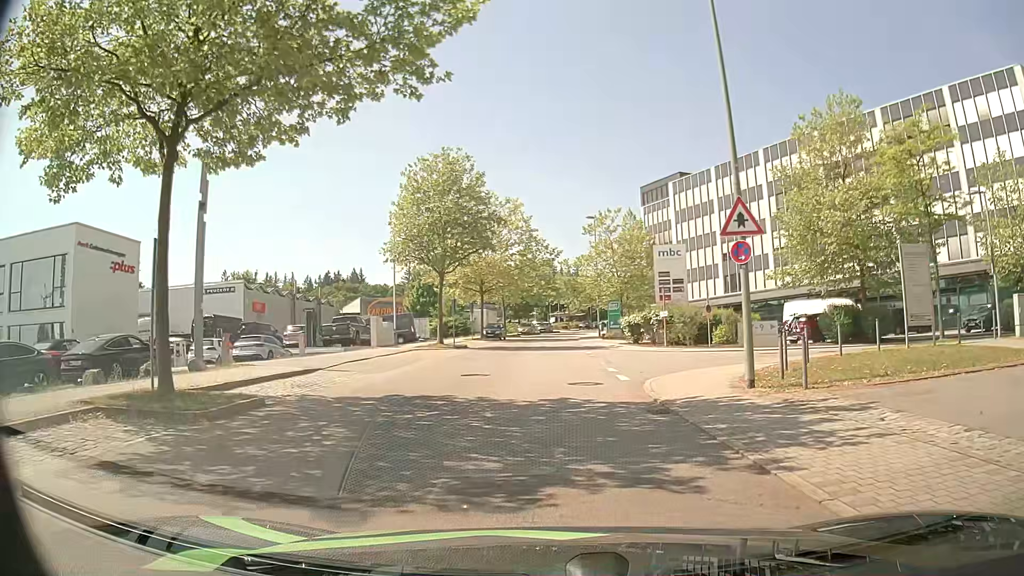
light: Day
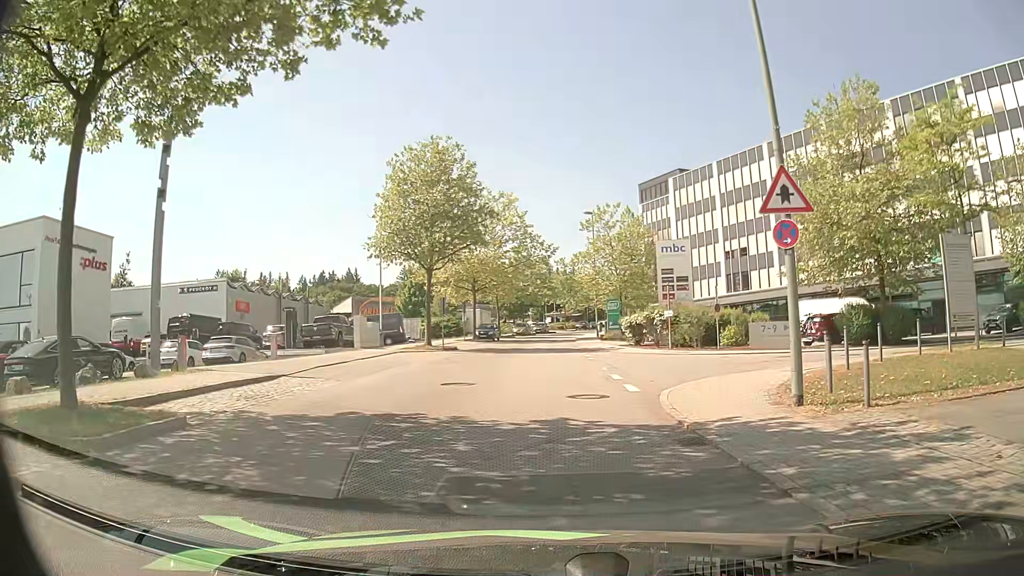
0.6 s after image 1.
(0.0, +2.6) m; 0°
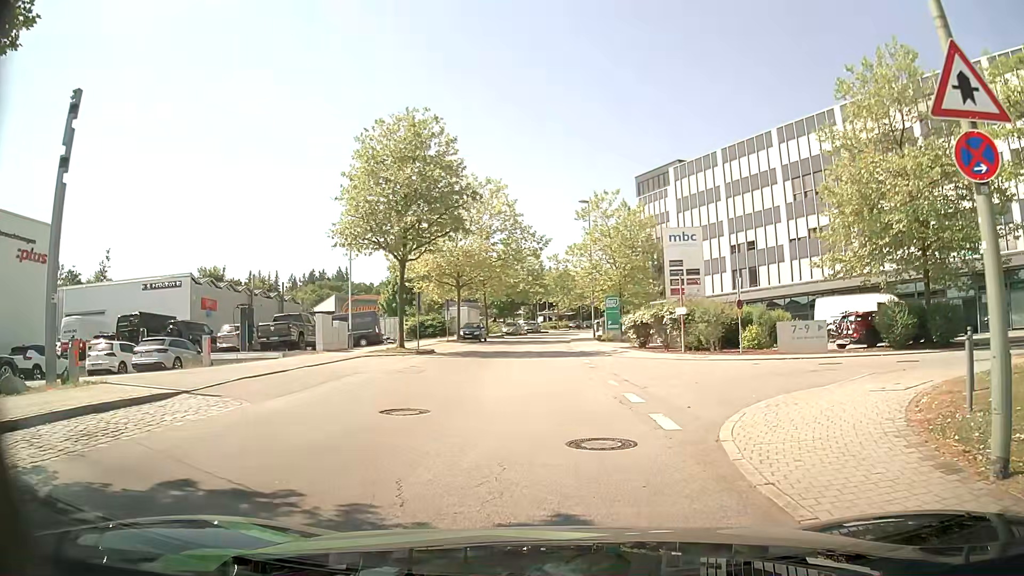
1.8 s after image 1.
(0.0, +4.9) m; 0°
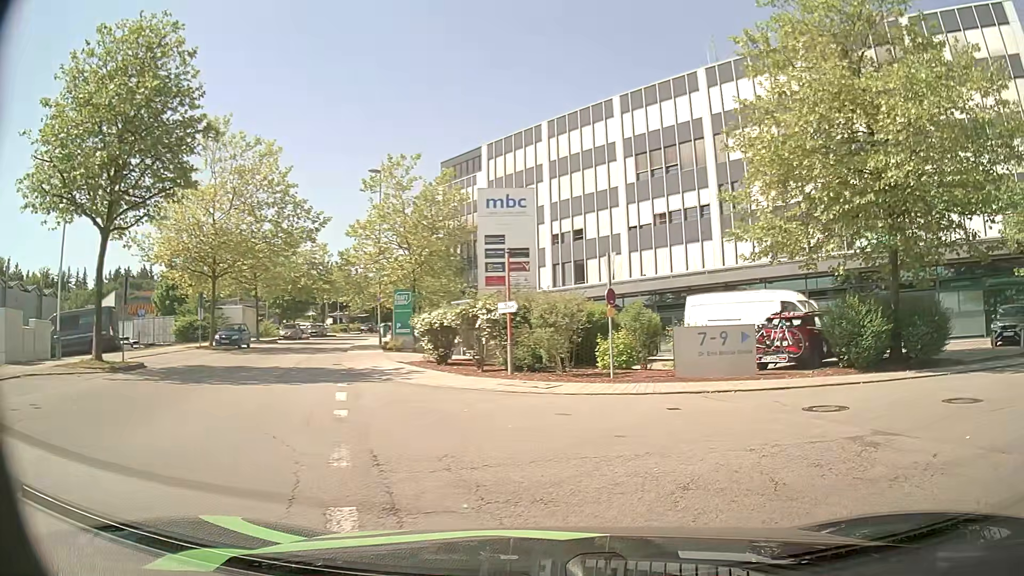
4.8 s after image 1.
(+1.0, +10.9) m; +18°
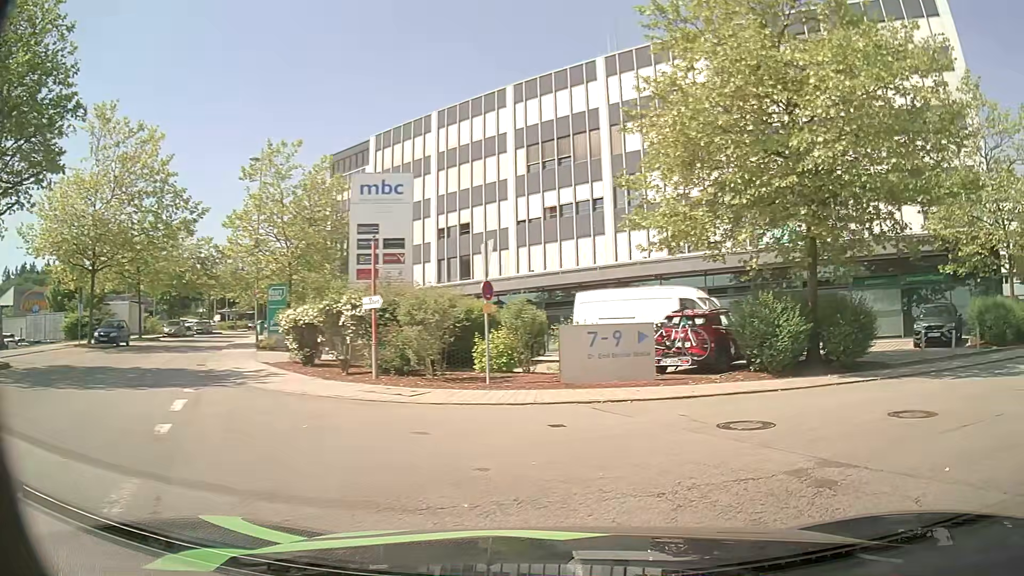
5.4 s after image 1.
(+0.1, +2.0) m; +9°
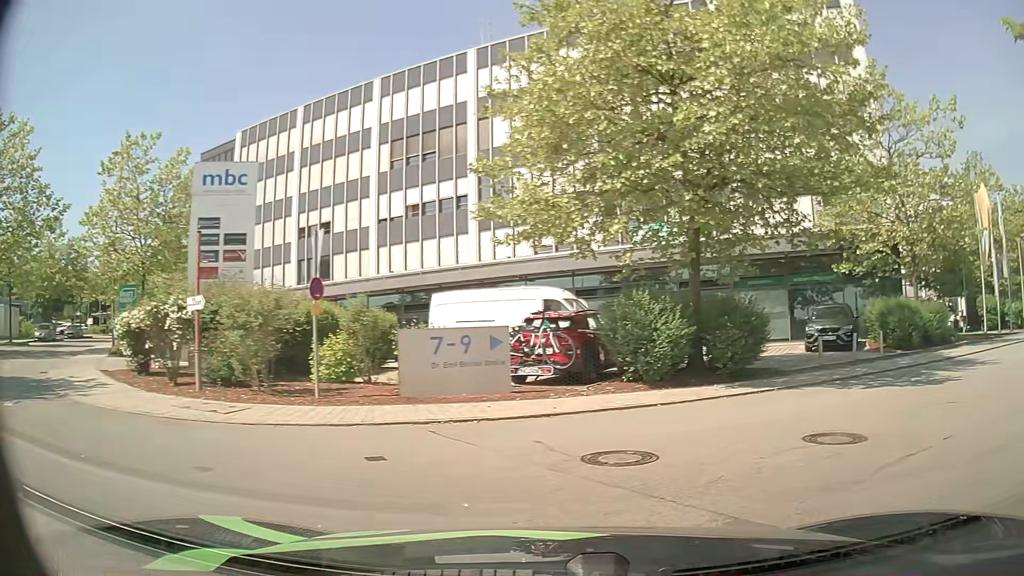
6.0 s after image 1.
(+0.2, +2.0) m; +11°
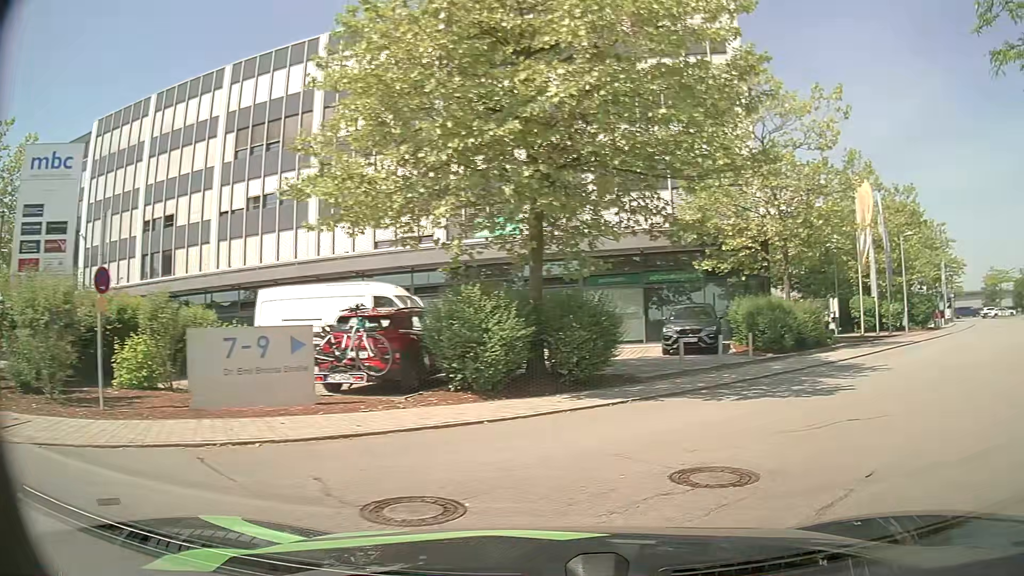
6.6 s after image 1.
(+0.2, +2.0) m; +13°
